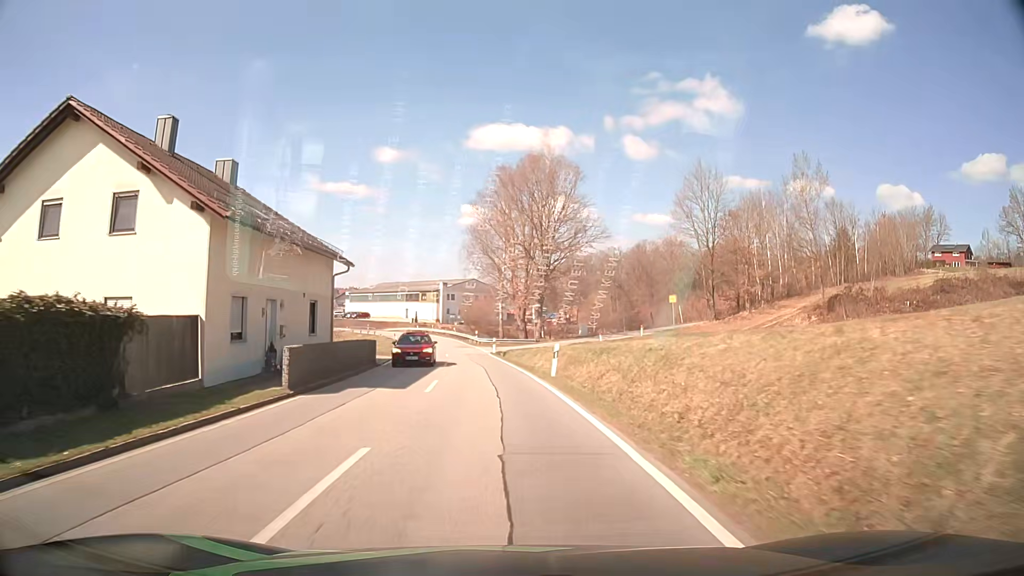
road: tertiary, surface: asphalt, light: Day
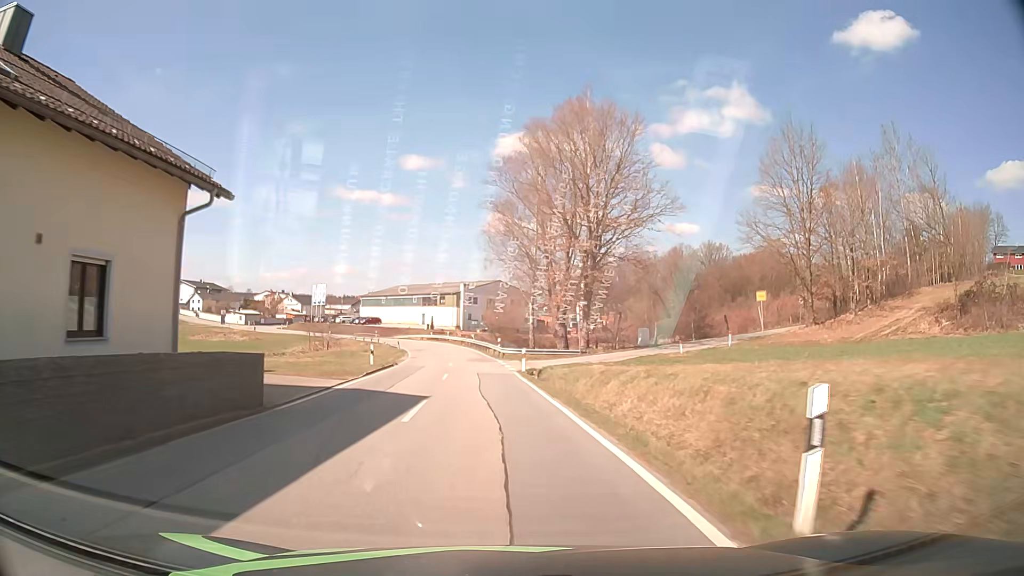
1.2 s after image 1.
(-0.2, +17.1) m; -2°
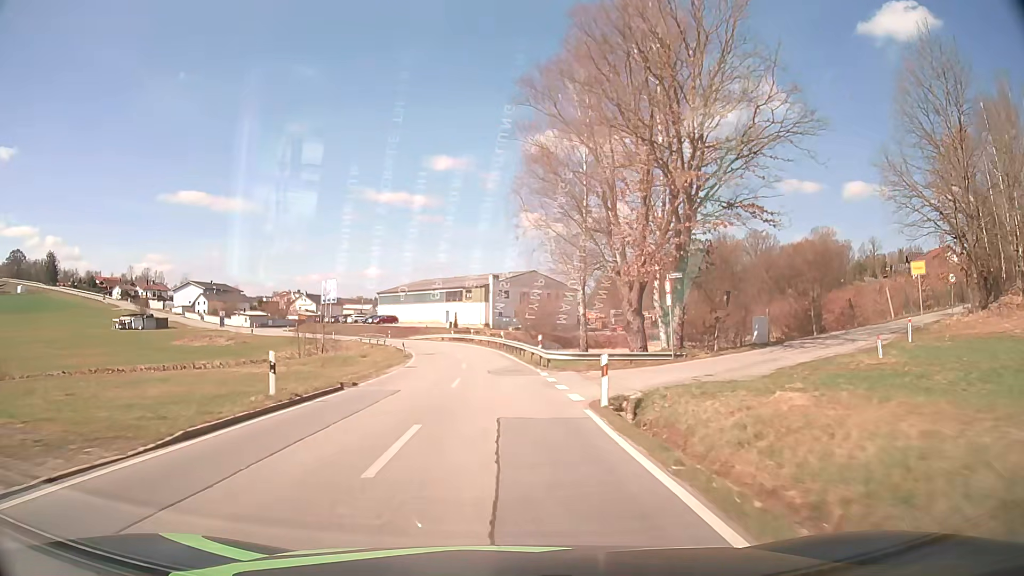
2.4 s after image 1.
(-0.4, +17.1) m; -3°
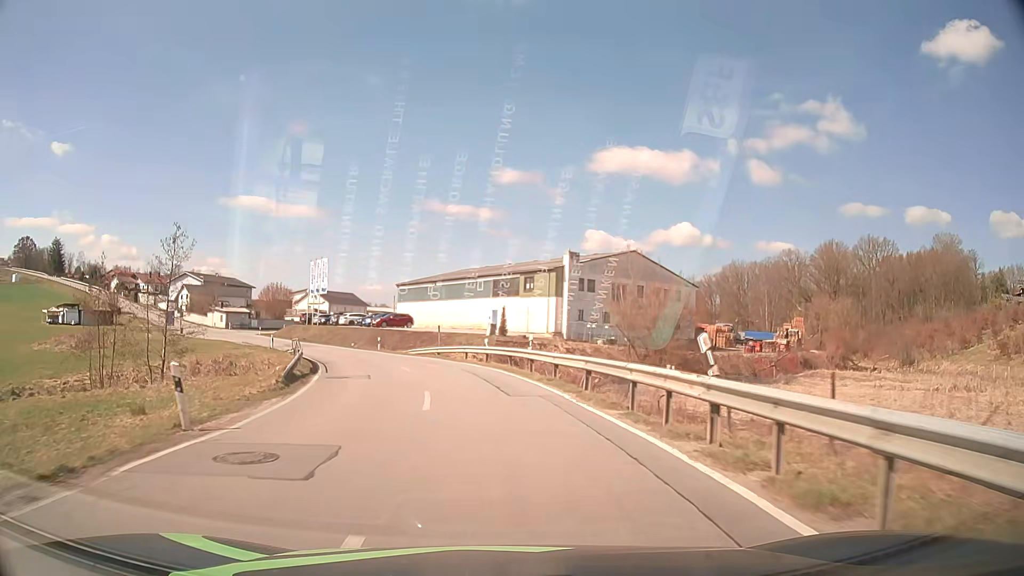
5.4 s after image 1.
(-2.0, +42.4) m; -5°
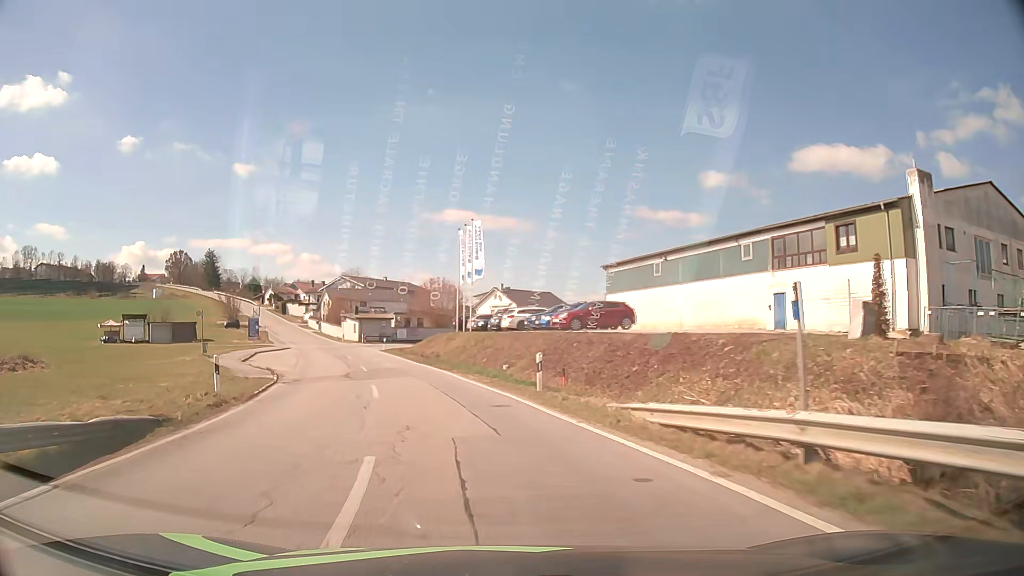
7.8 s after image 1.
(-4.4, +32.8) m; -18°
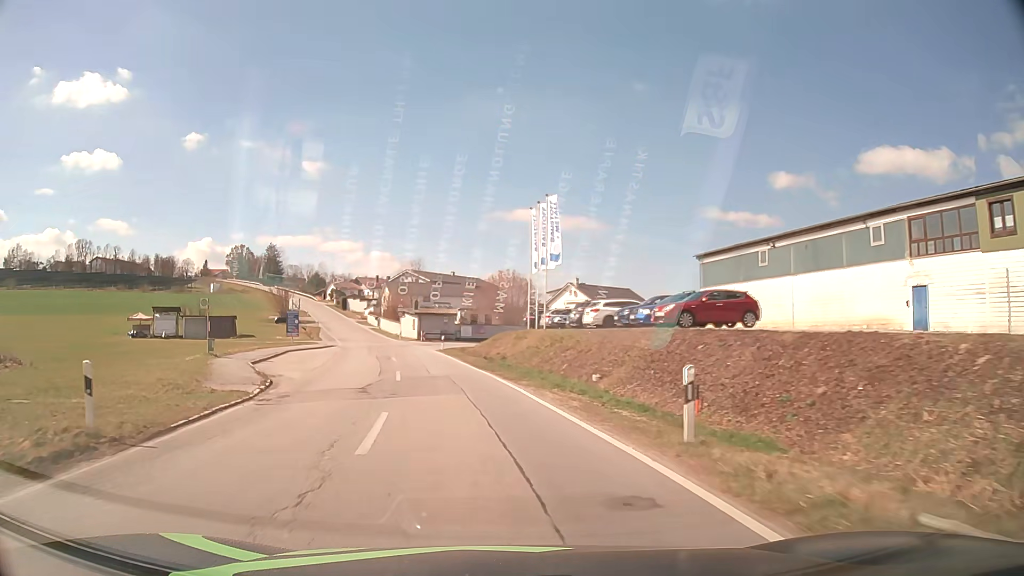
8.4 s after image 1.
(-0.5, +8.2) m; -6°
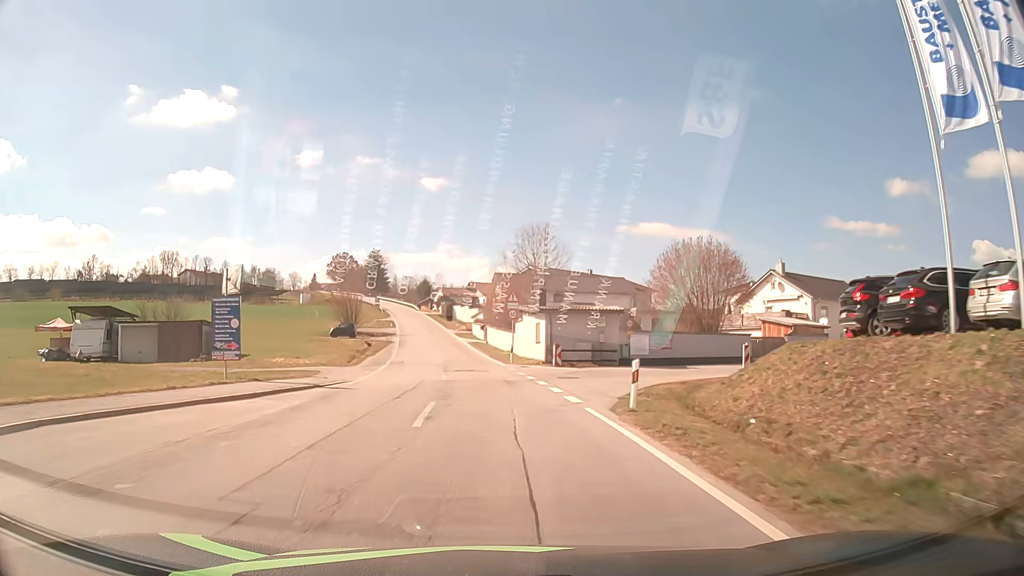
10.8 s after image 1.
(-4.2, +33.3) m; -11°
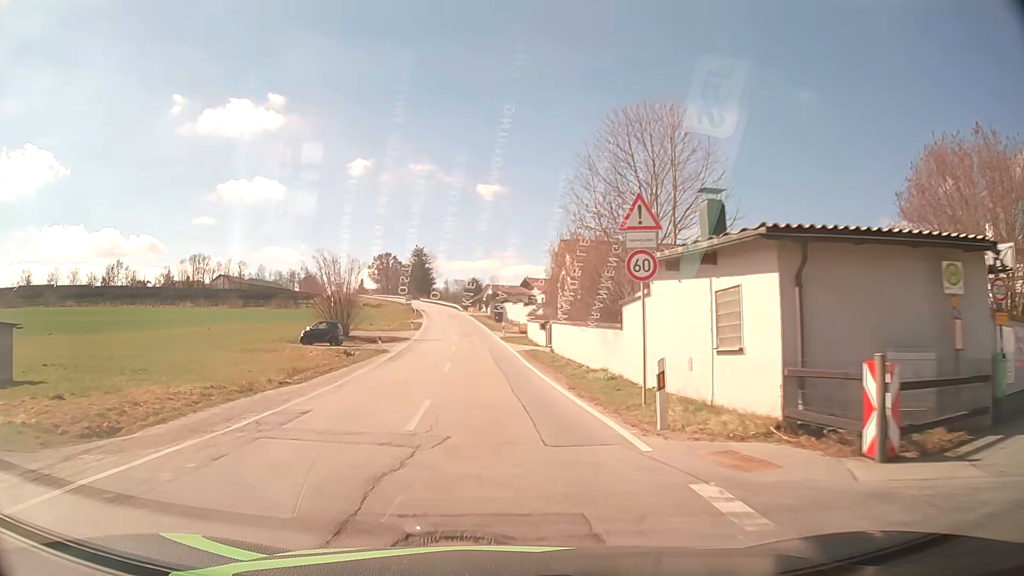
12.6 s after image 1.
(-0.9, +25.6) m; -5°
(0, +10) (0, +20) (-1, +30) (-1, +40) (-2, +50) (-3, +60) (-4, +70) (-5, +80) (-6, +90) (-8, +100) m
